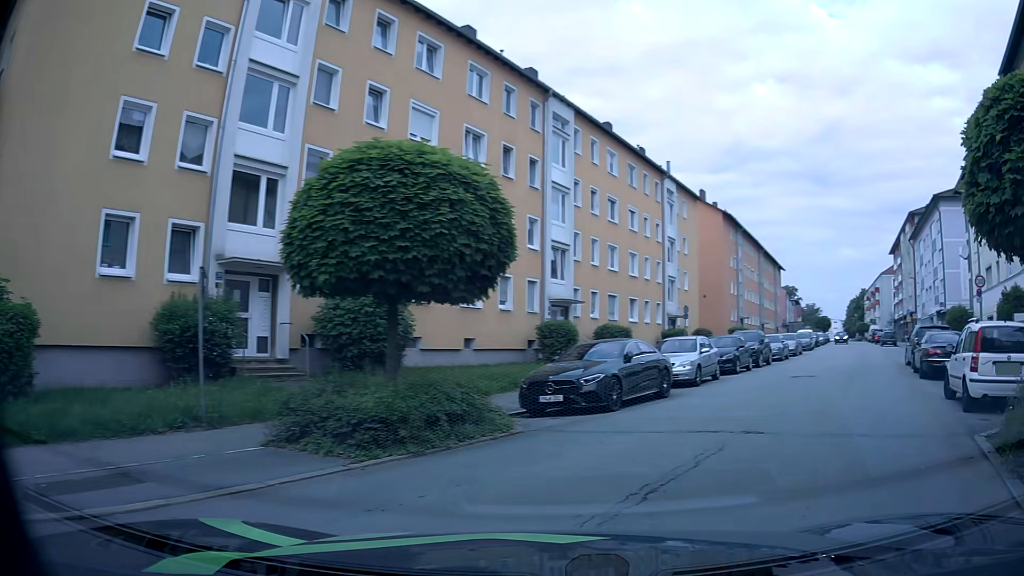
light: Day
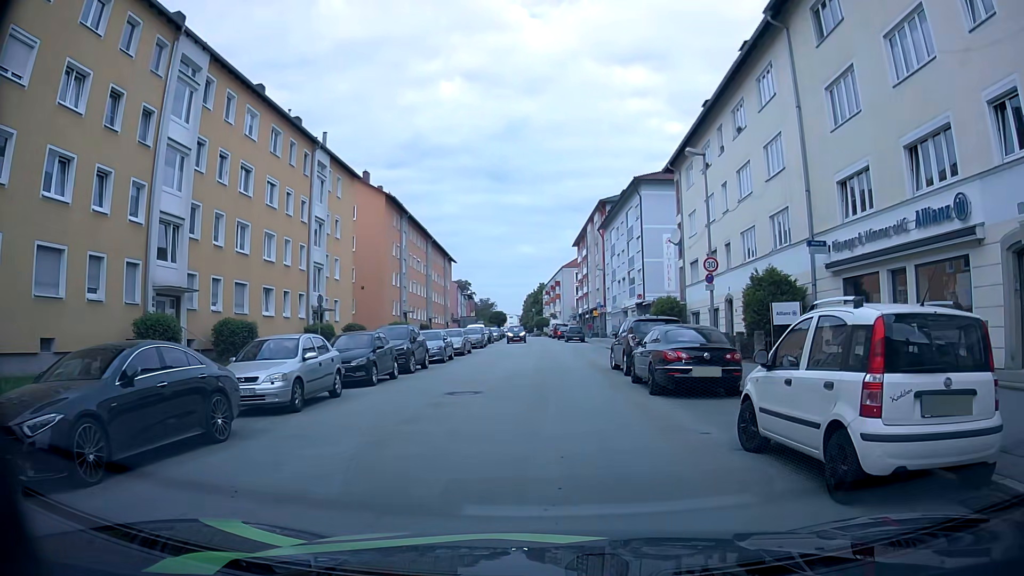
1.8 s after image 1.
(+1.9, +6.5) m; +27°
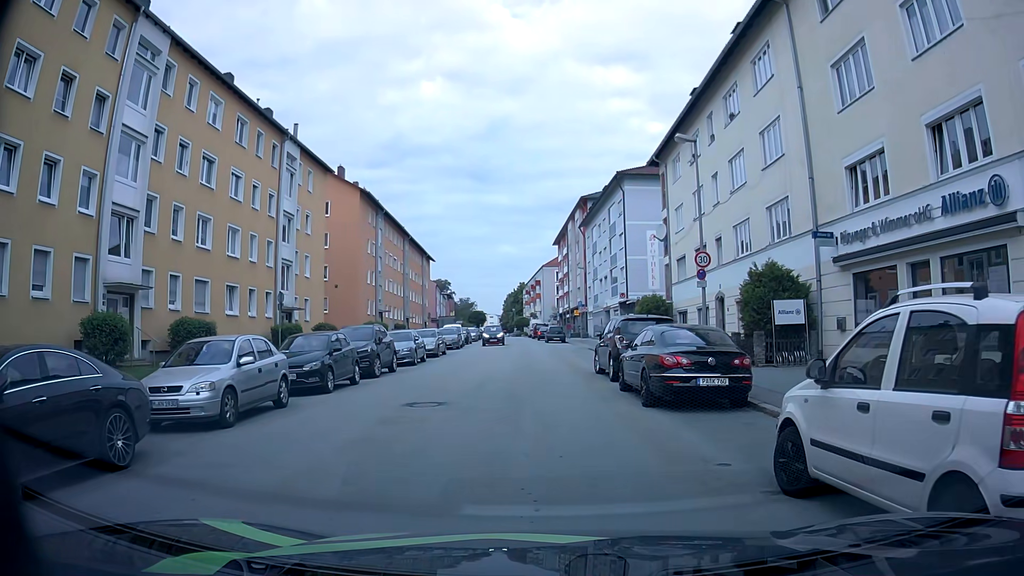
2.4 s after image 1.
(+0.1, +2.0) m; +1°
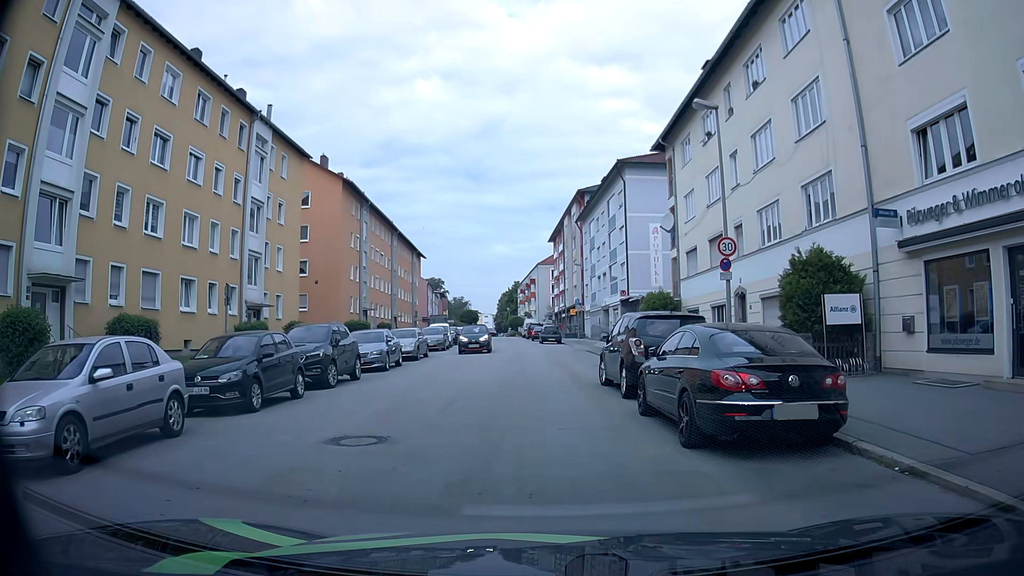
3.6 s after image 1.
(+0.1, +4.0) m; +2°
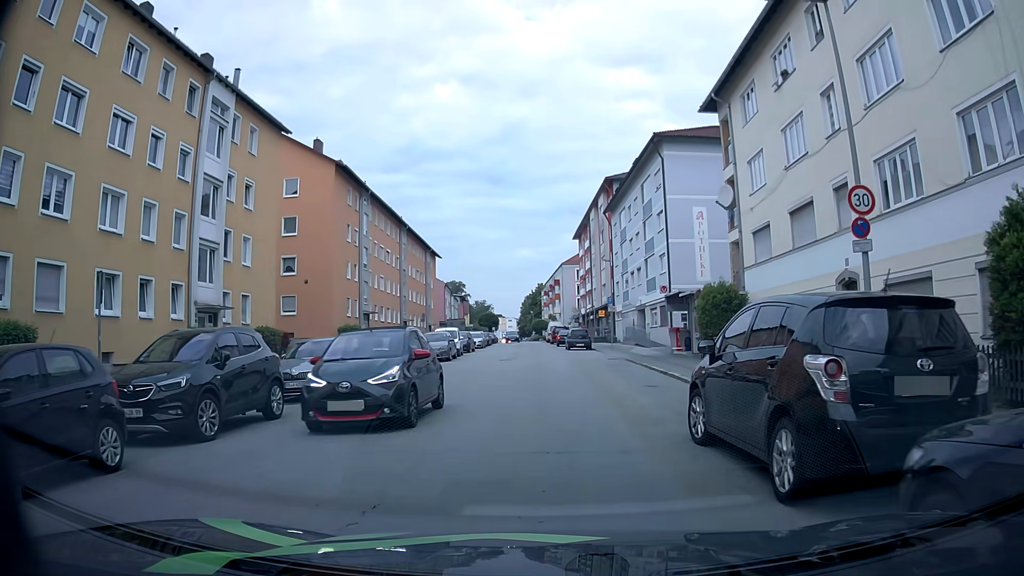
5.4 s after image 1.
(-0.2, +7.8) m; -3°
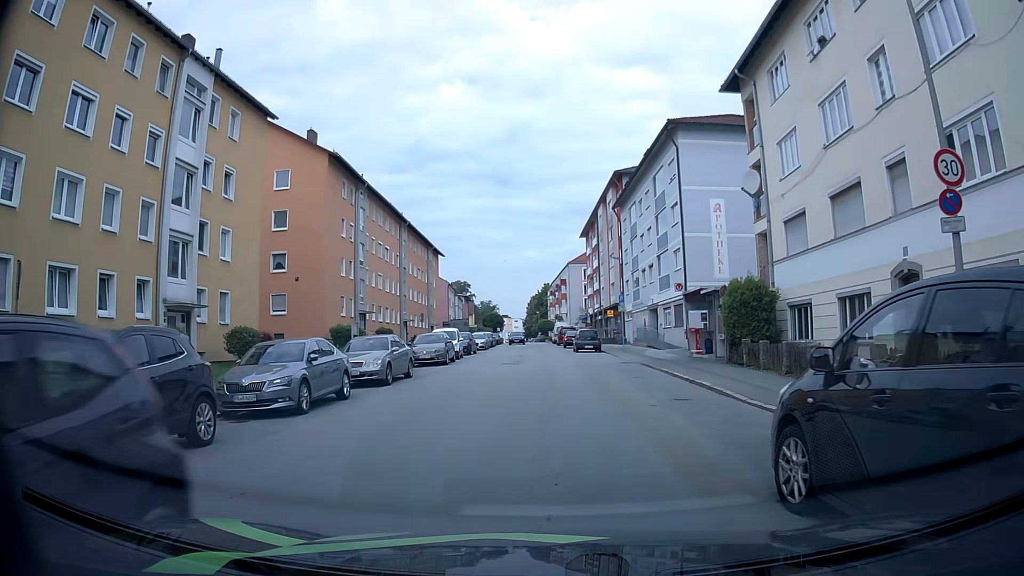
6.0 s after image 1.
(0.0, +3.0) m; -1°
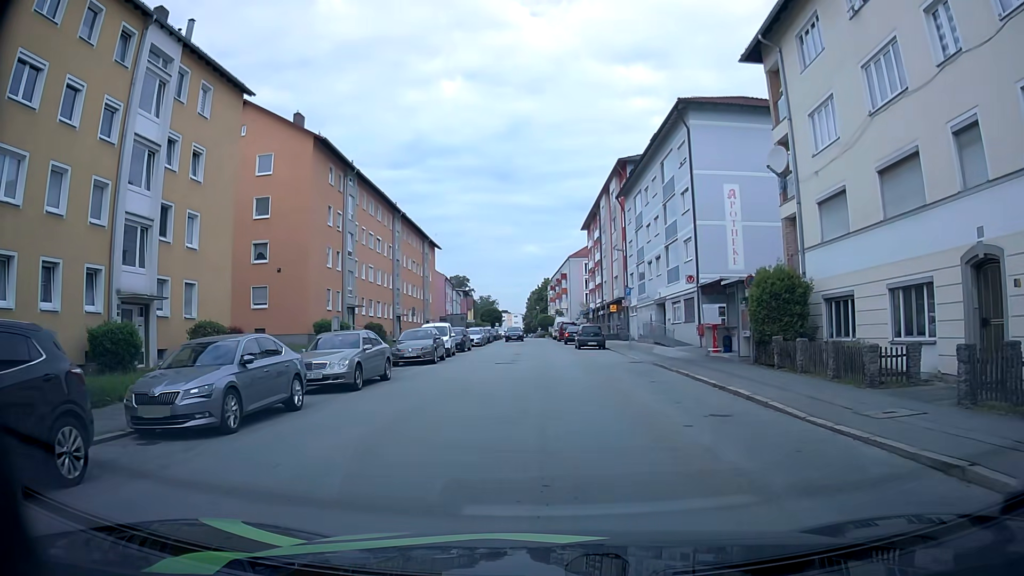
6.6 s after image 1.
(0.0, +3.2) m; 0°
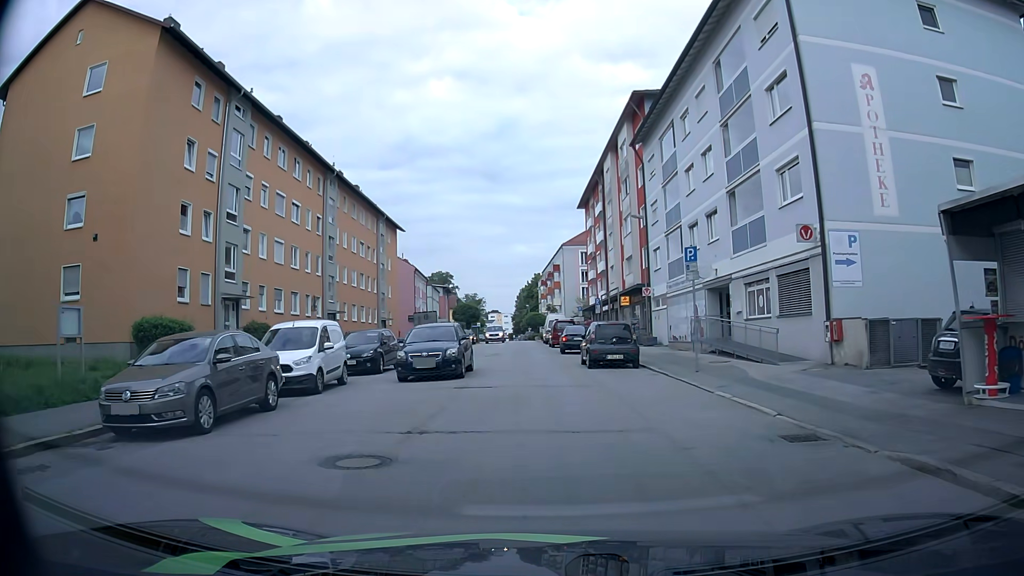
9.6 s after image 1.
(+0.2, +18.1) m; 0°
